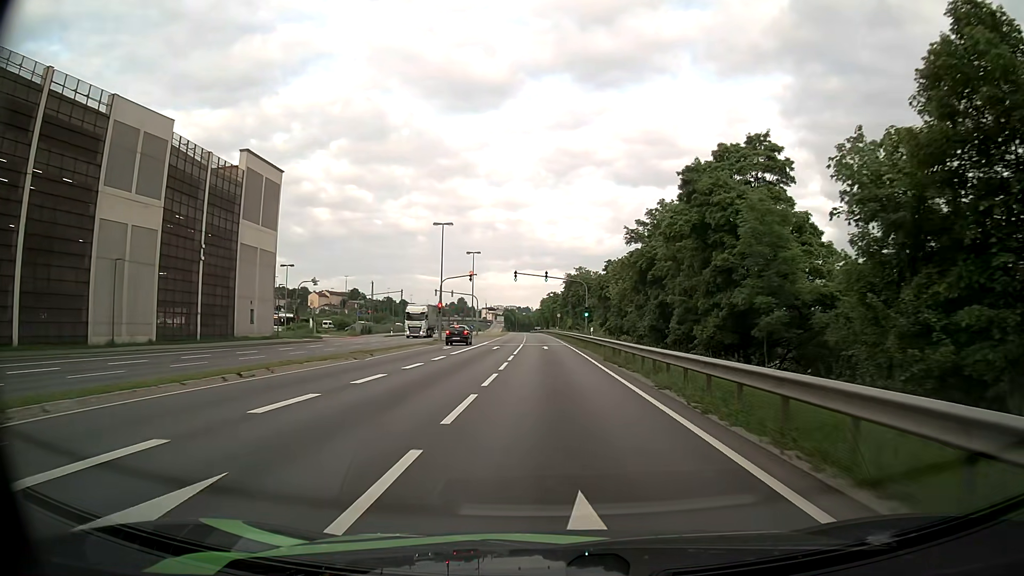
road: primary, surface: asphalt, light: Day
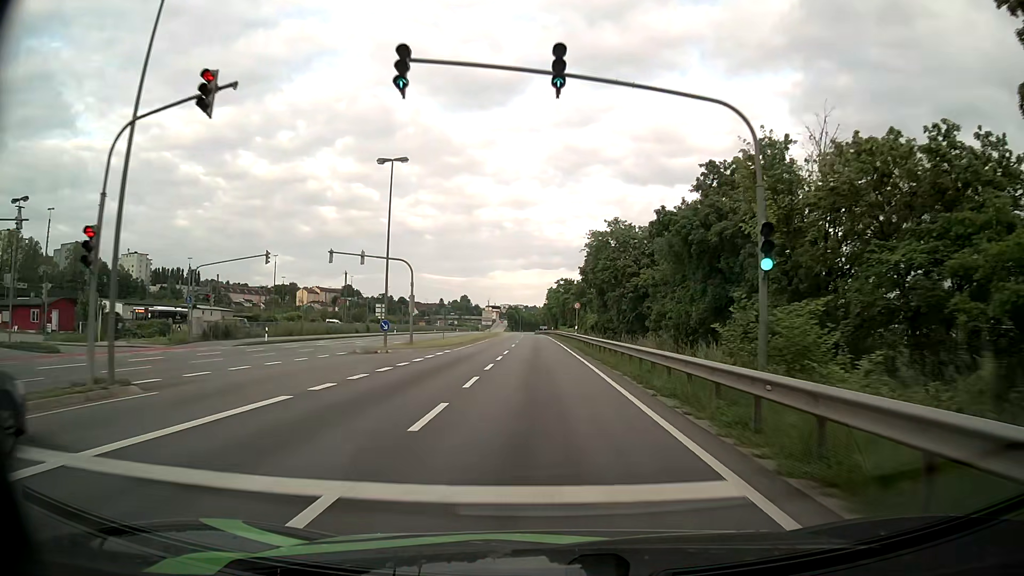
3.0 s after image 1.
(-0.3, +46.1) m; -1°
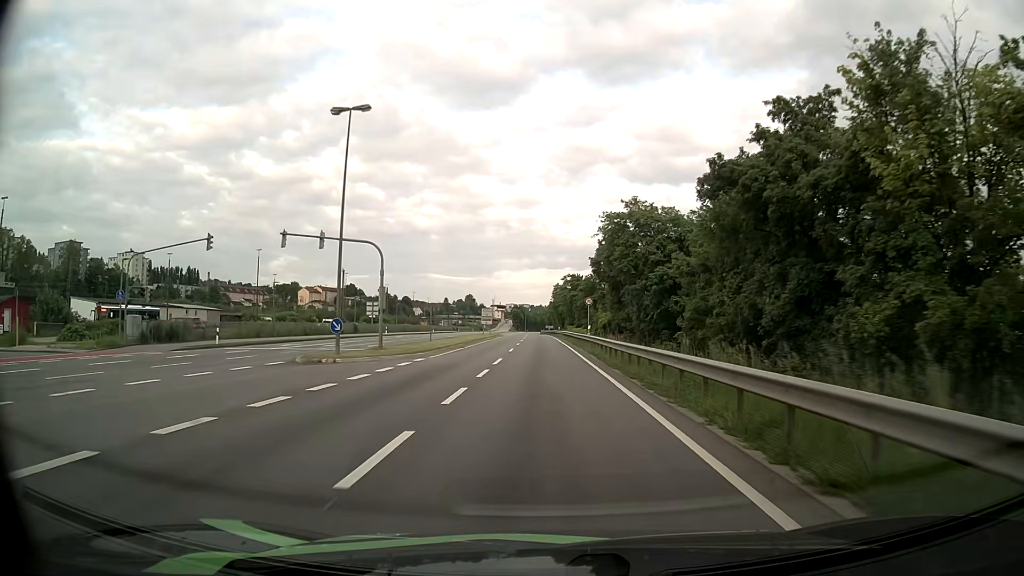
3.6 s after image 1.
(0.0, +9.2) m; -1°
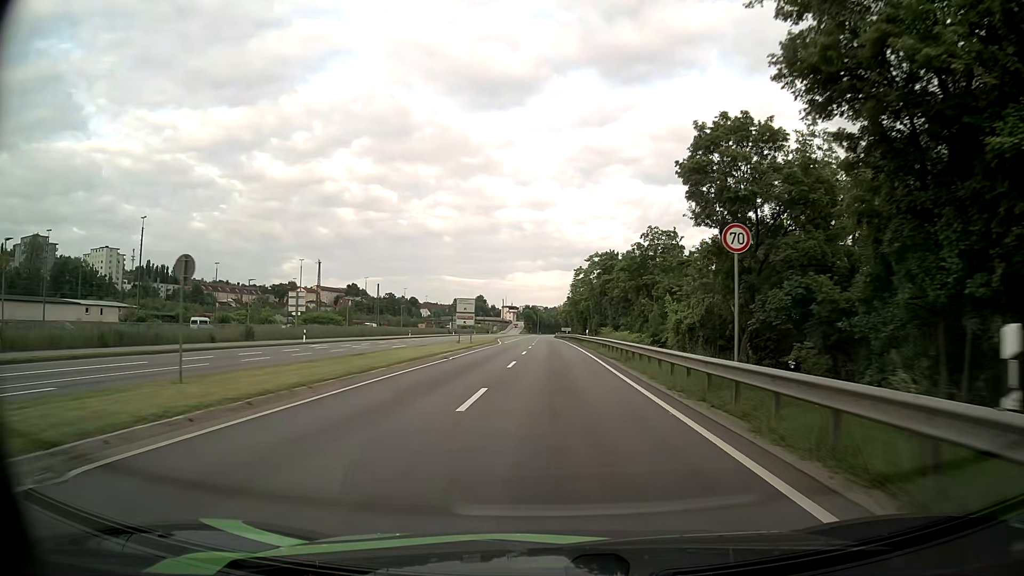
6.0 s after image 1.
(-0.4, +36.7) m; -1°
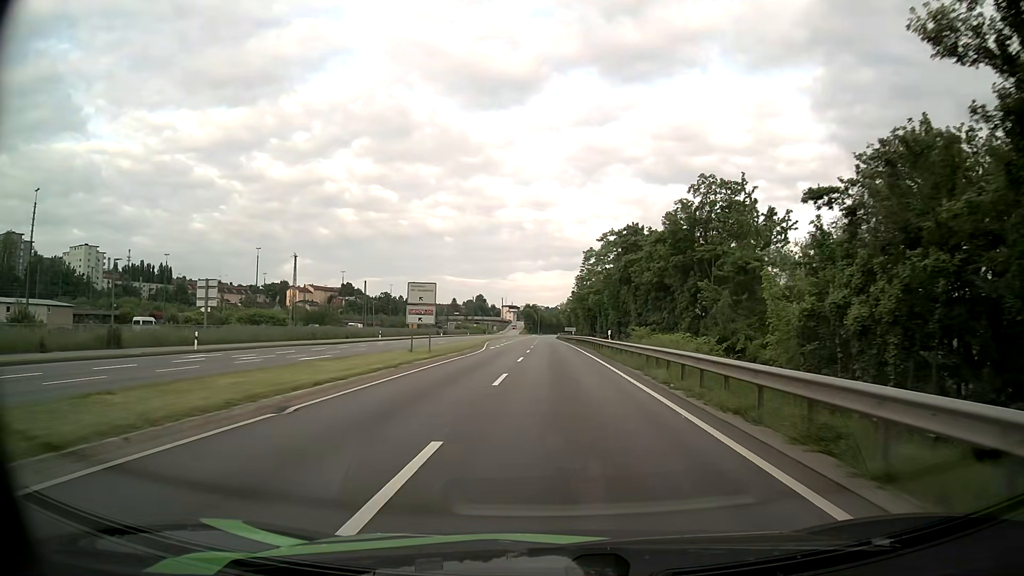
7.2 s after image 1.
(0.0, +19.1) m; 0°
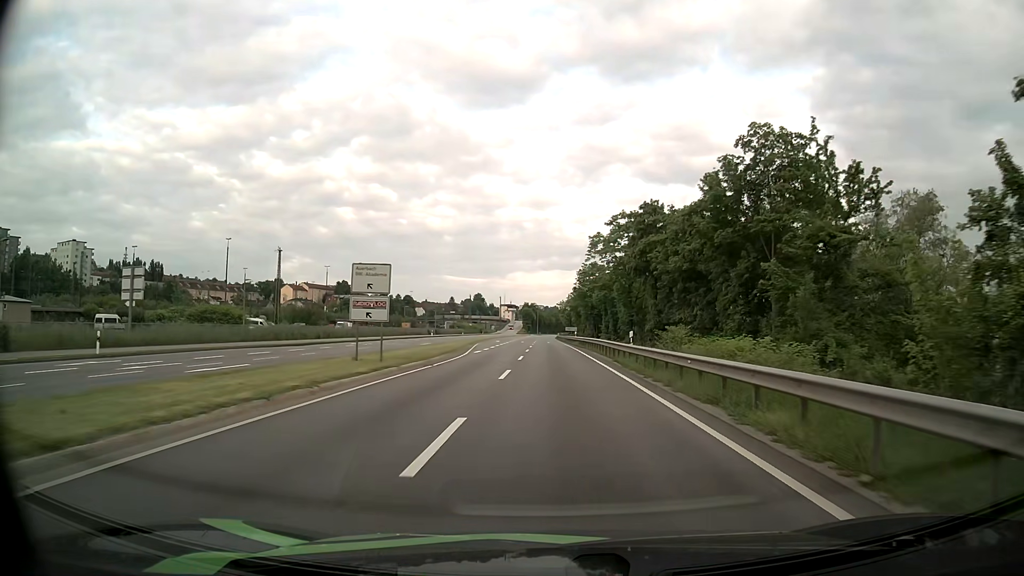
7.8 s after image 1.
(0.0, +9.9) m; 0°
